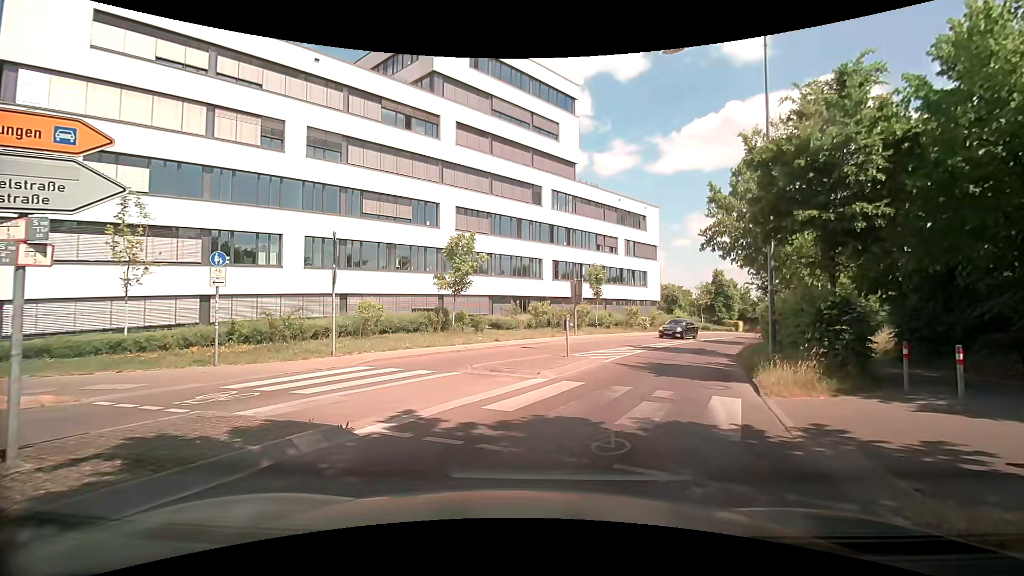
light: Day
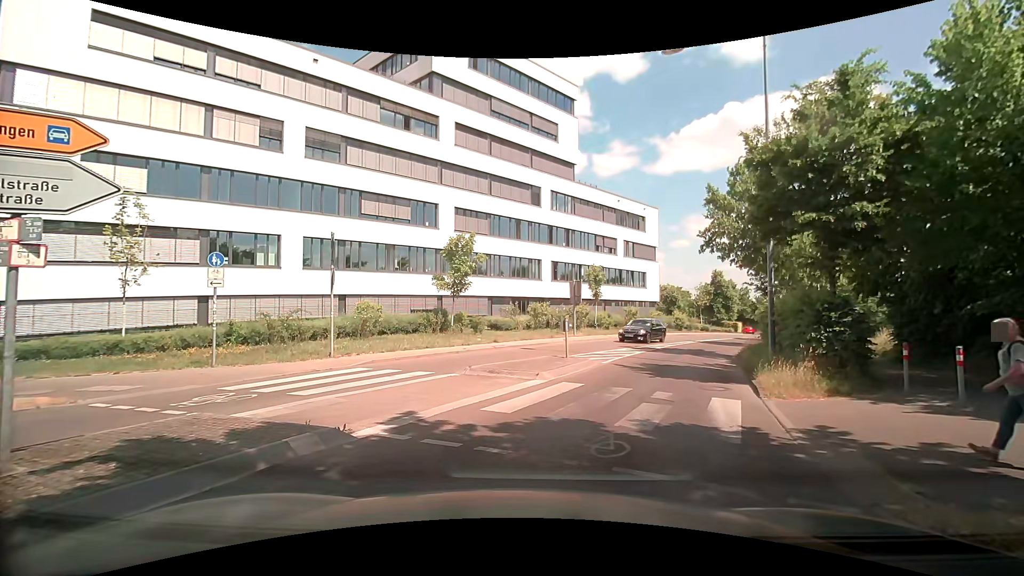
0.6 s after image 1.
(0.0, +0.1) m; 0°
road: tertiary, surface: asphalt
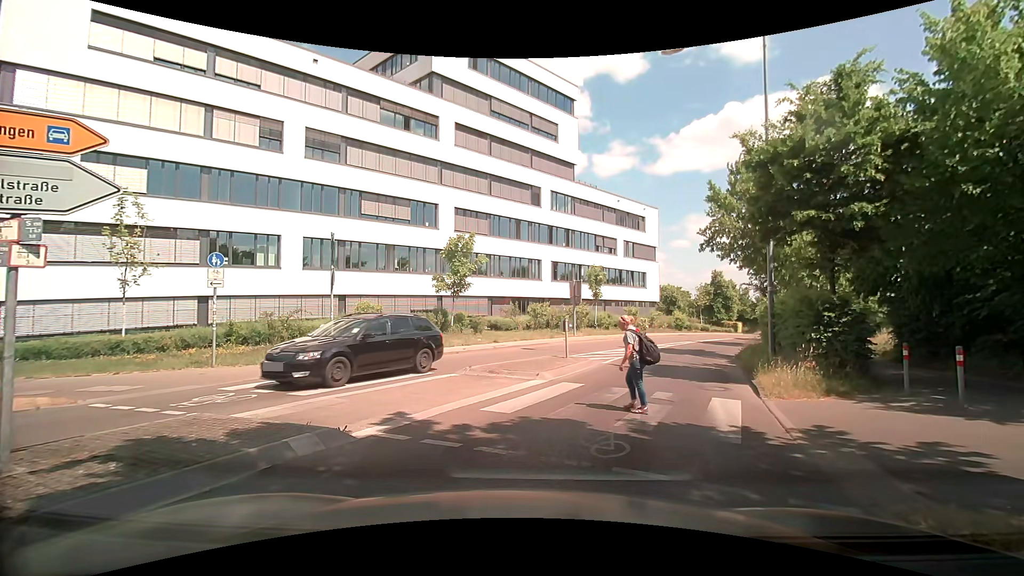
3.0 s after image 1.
(0.0, +0.1) m; 0°
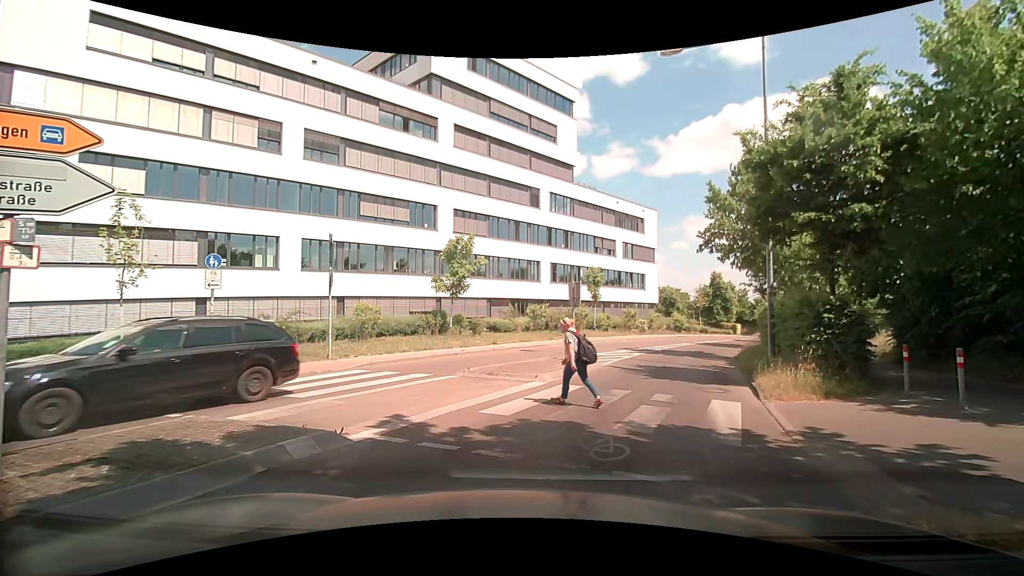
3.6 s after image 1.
(0.0, 0.0) m; 0°
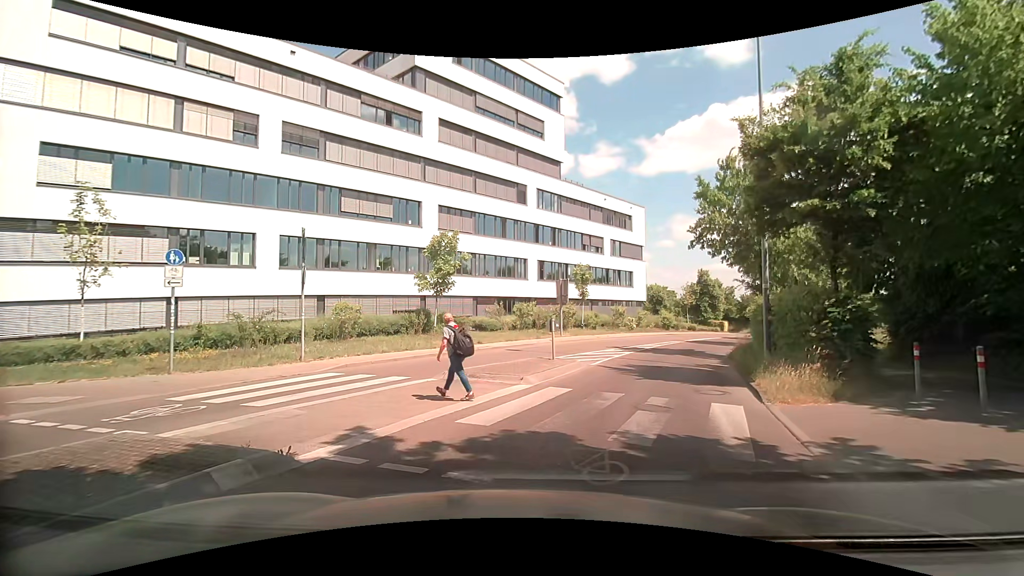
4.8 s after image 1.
(0.0, +0.9) m; 0°
